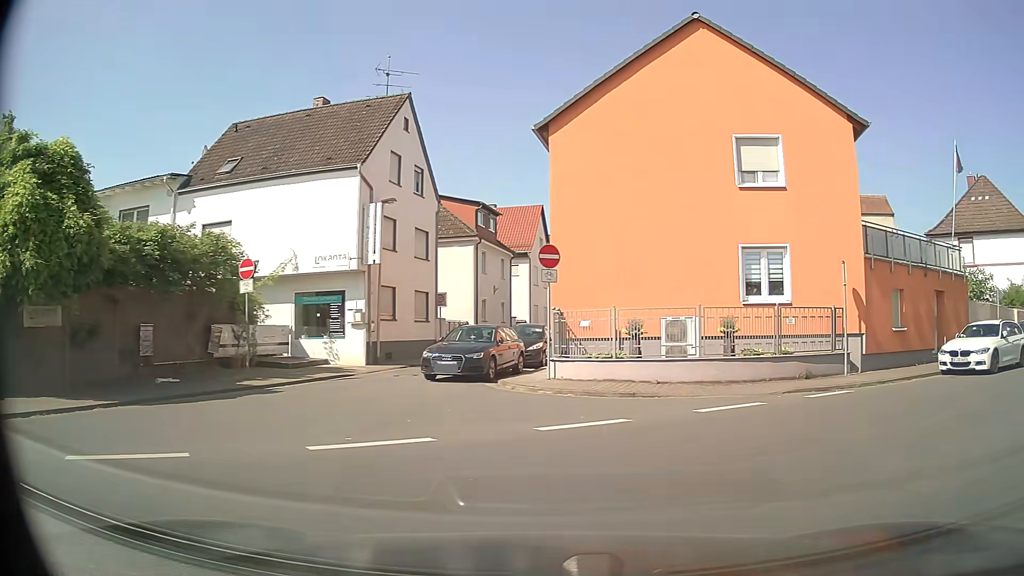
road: residential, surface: asphalt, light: Day
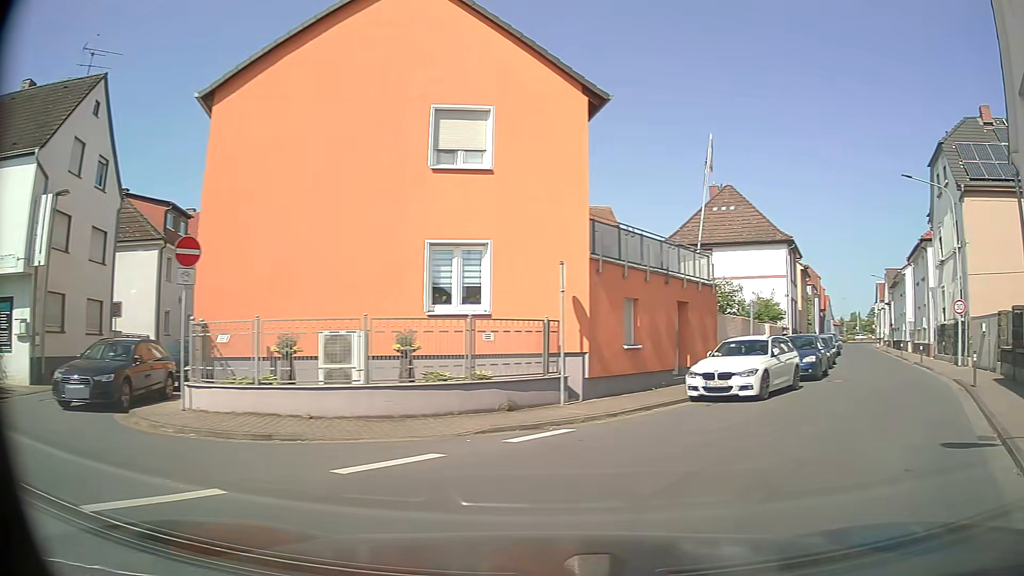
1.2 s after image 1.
(+0.9, +3.9) m; +26°
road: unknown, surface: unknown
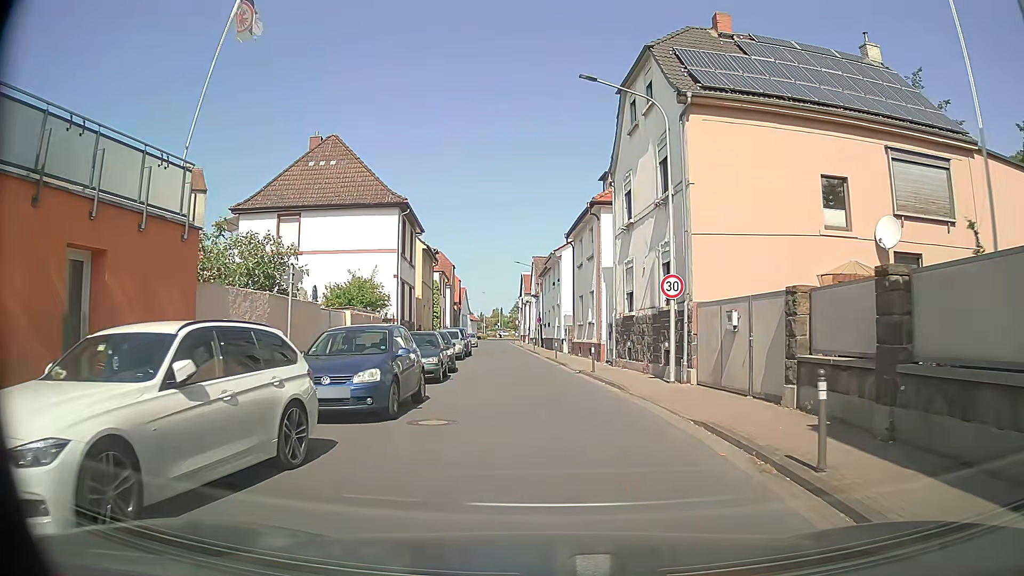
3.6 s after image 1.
(+4.4, +10.7) m; +29°
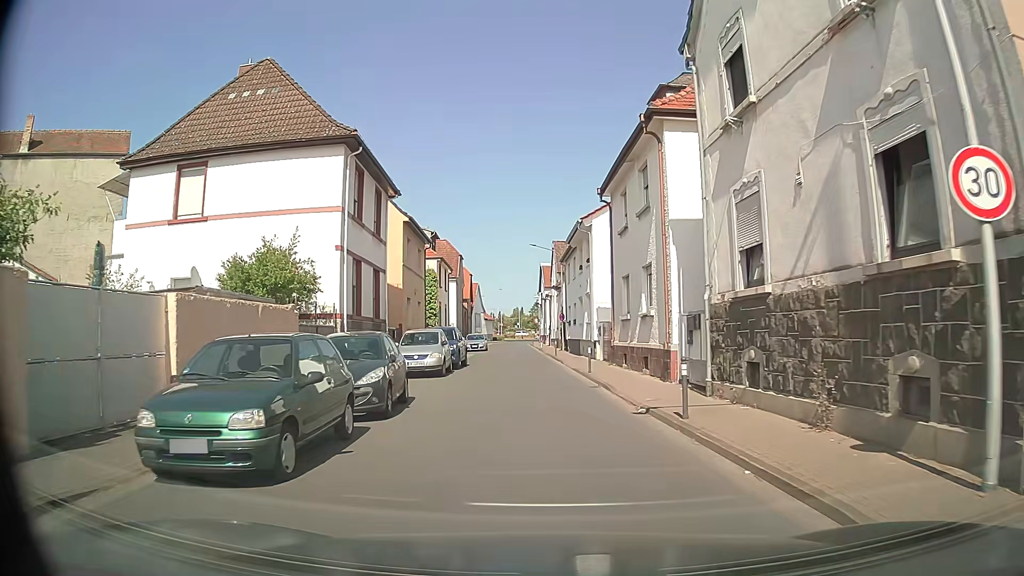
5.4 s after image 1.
(0.0, +12.3) m; -2°
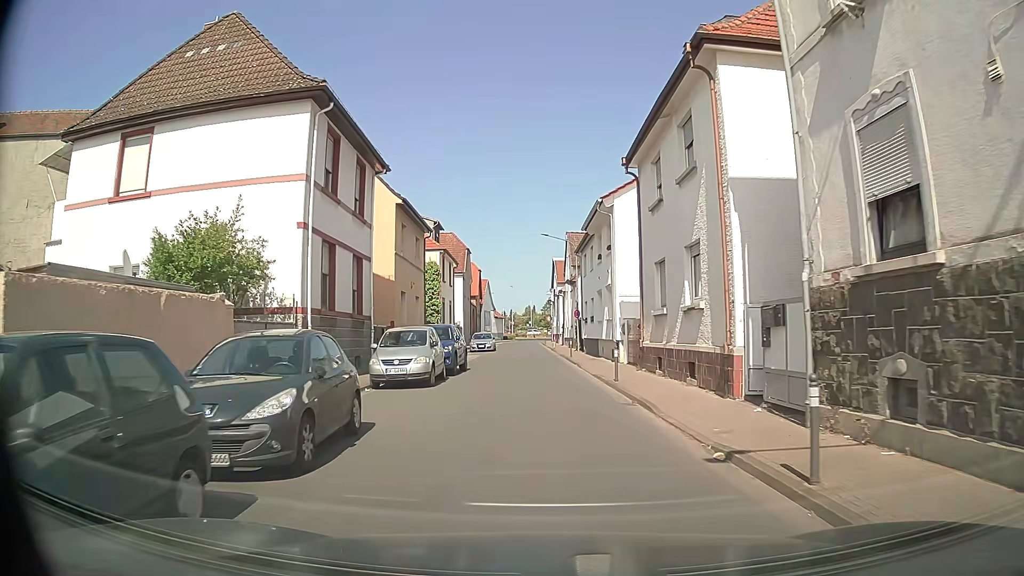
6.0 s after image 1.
(0.0, +4.5) m; 0°
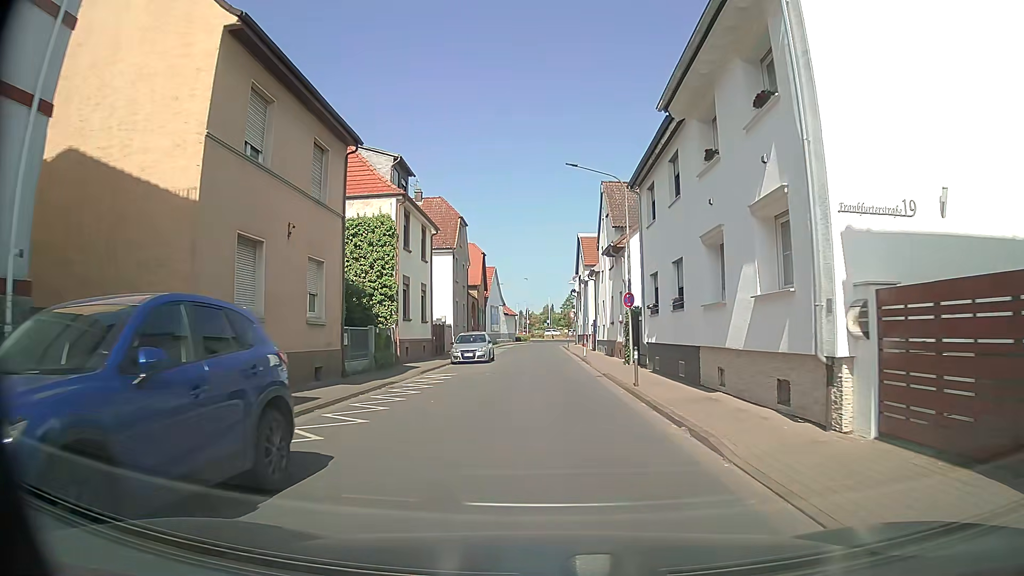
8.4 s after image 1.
(-0.7, +18.8) m; -3°
(0, +10) (0, +20) (0, +30) (0, +40) (0, +50) (0, +60) (+1, +70) (+3, +80) (+4, +90) (+3, +99) m
